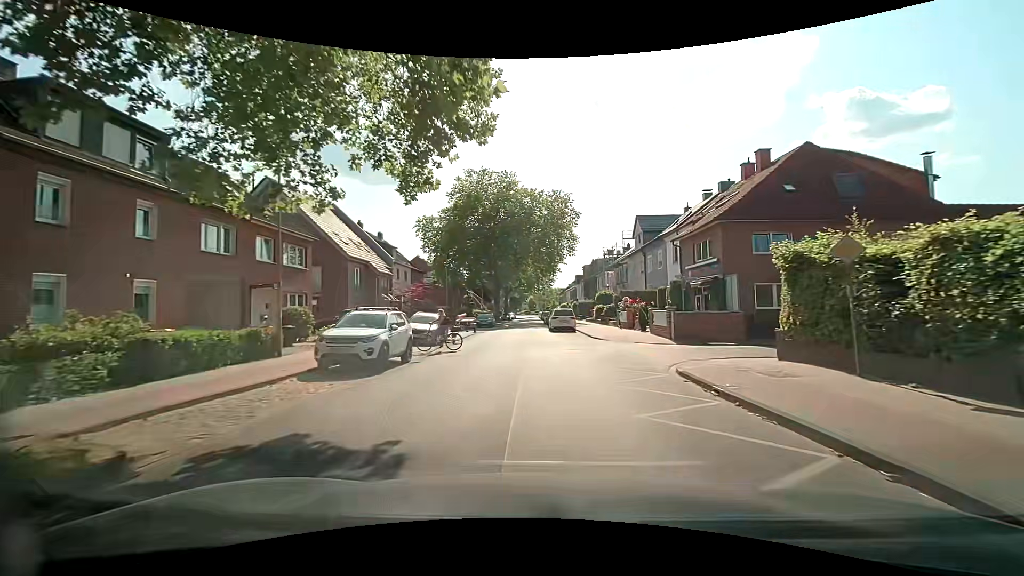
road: tertiary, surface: asphalt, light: Day
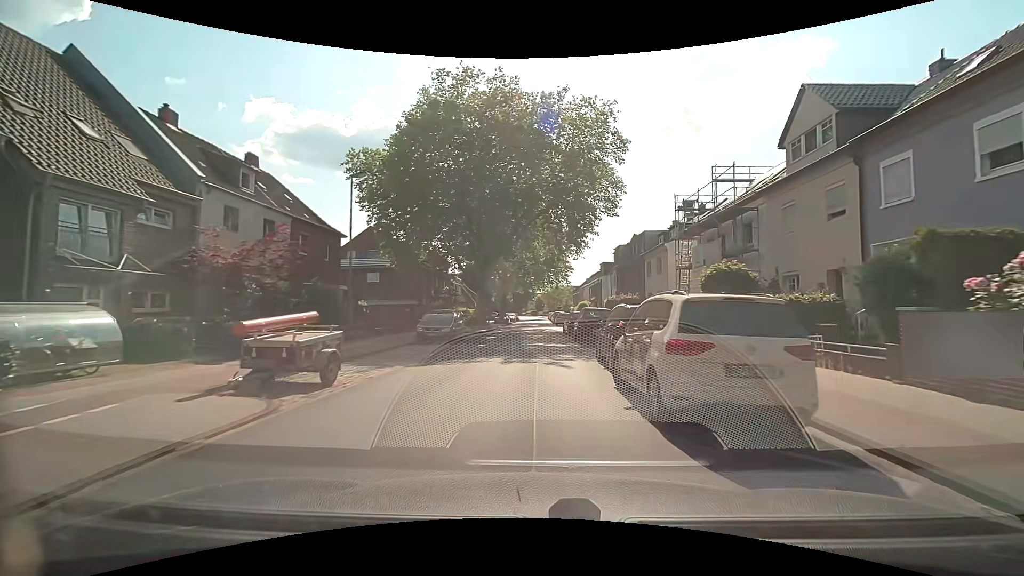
(-0.2, +29.0) m; -1°
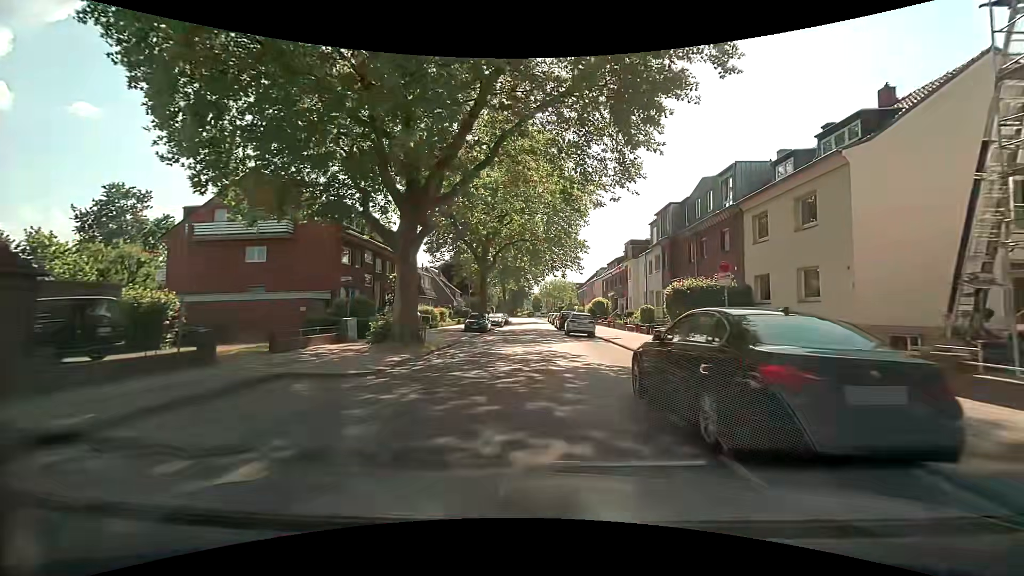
(+0.1, +24.1) m; +1°
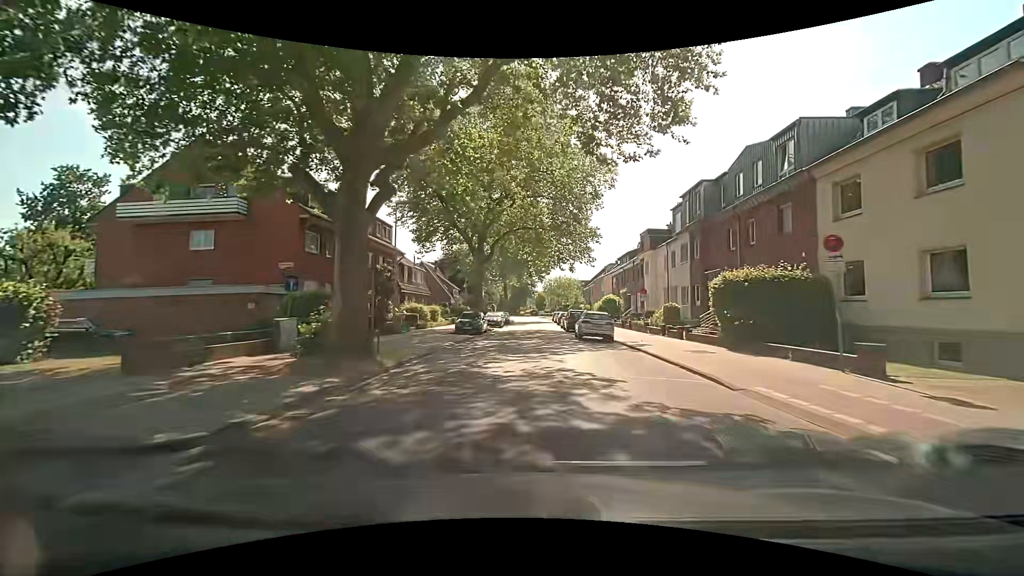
(-0.1, +6.1) m; -1°
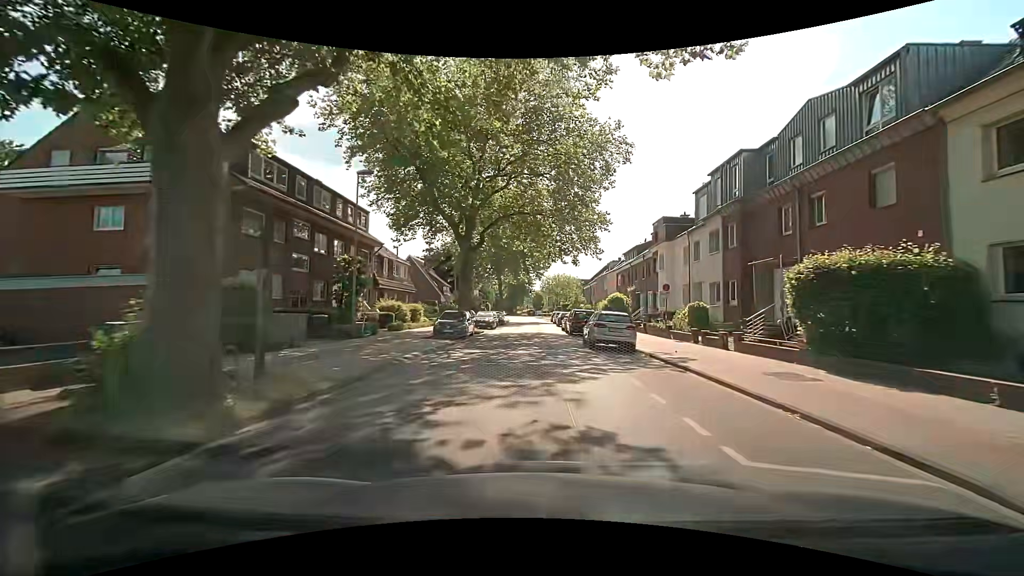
(0.0, +6.1) m; 0°
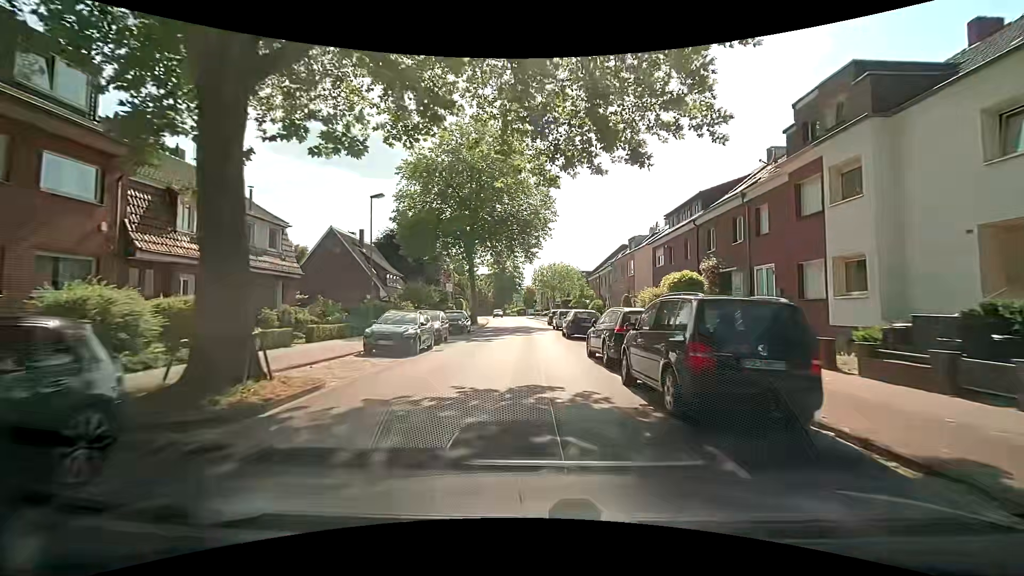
(+0.7, +24.5) m; +2°
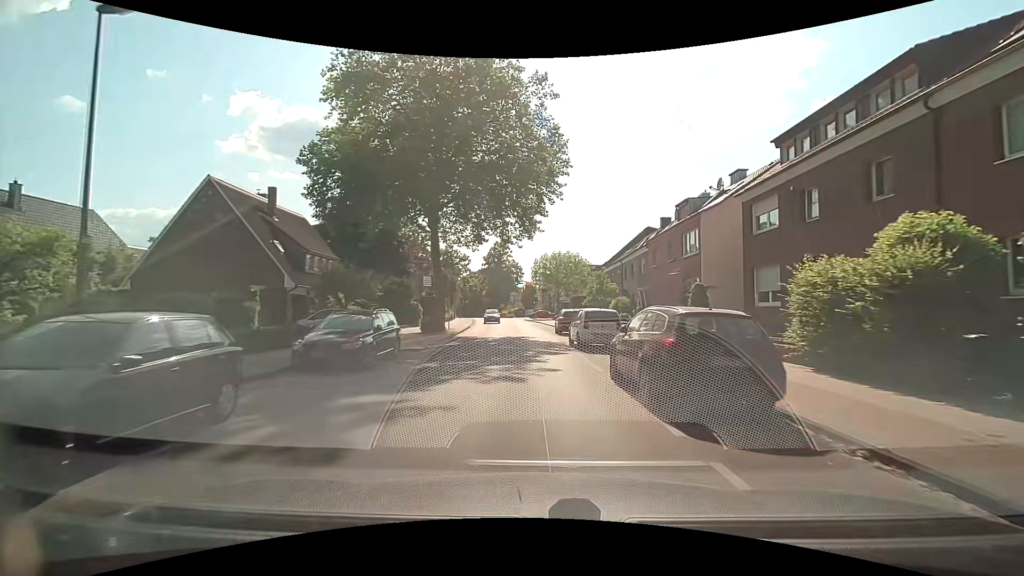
(0.0, +17.8) m; 0°
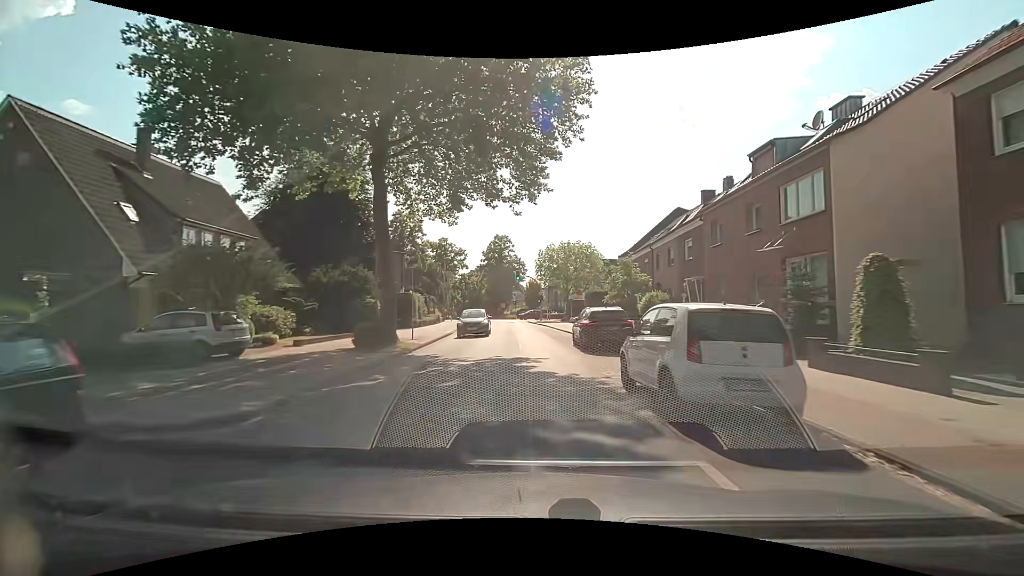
(-0.1, +11.6) m; -1°
(0, +10) (0, +20) (0, +30) (0, +40) (-1, +50) (-2, +60) (-4, +70) (-5, +80) (-7, +90) (-8, +99) m
